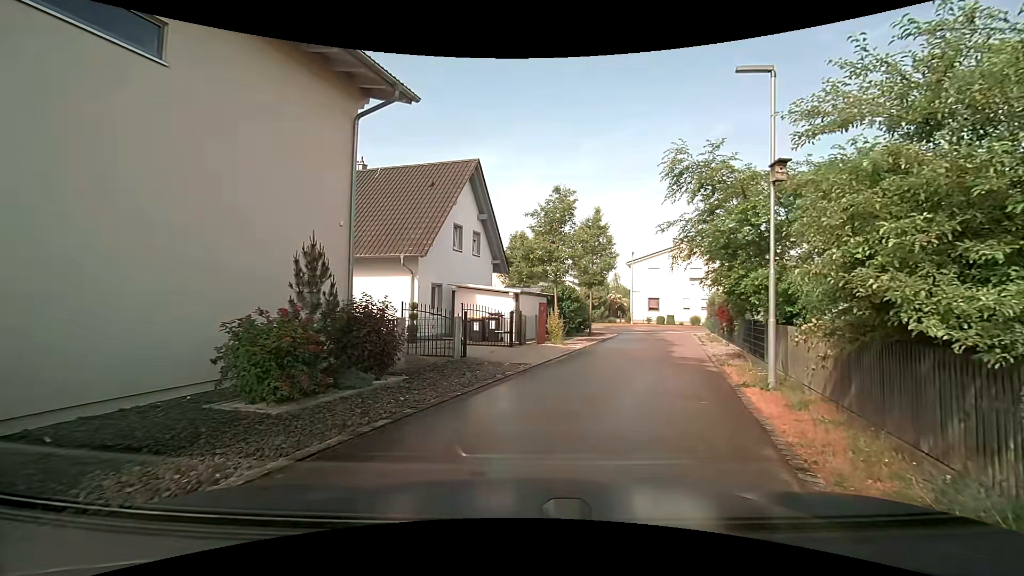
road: residential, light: Day
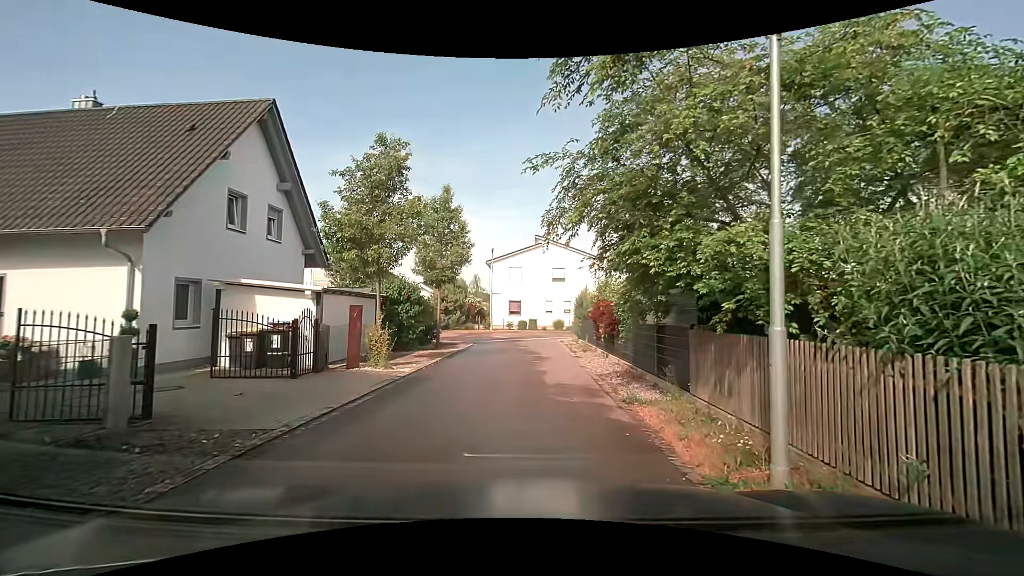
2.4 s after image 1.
(+1.0, +6.0) m; +15°
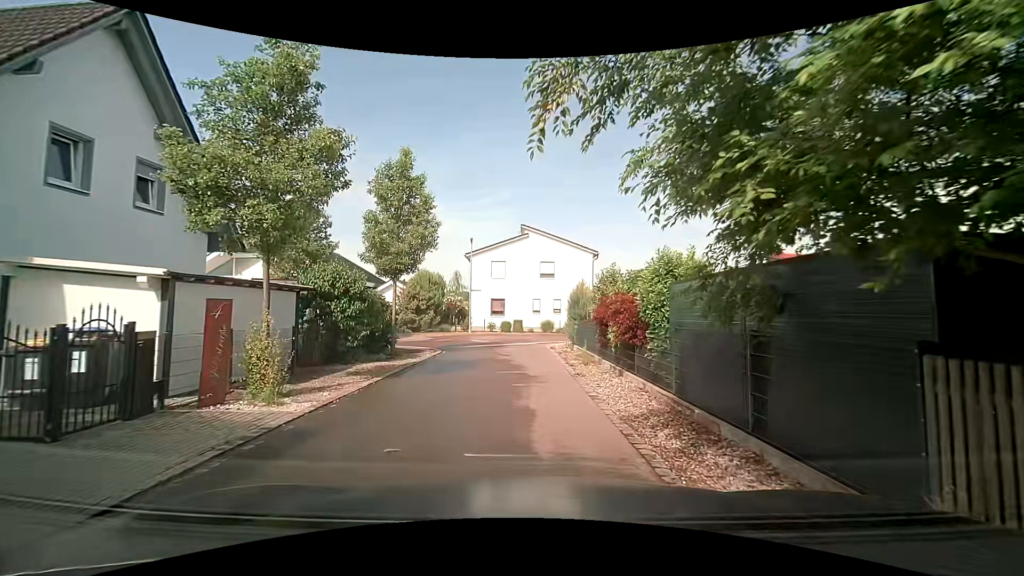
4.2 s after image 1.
(+0.3, +5.1) m; +3°
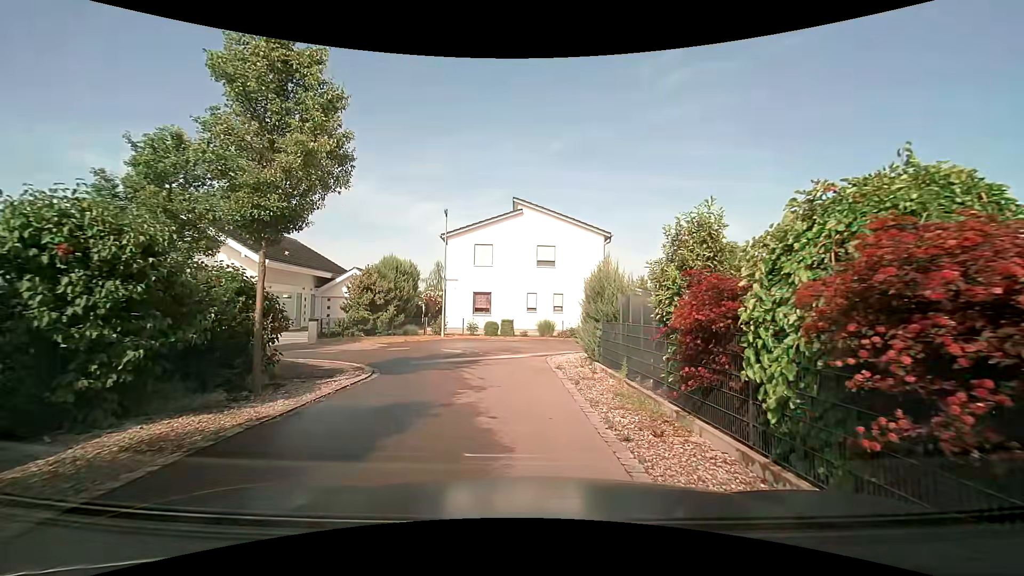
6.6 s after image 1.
(0.0, +8.2) m; +2°
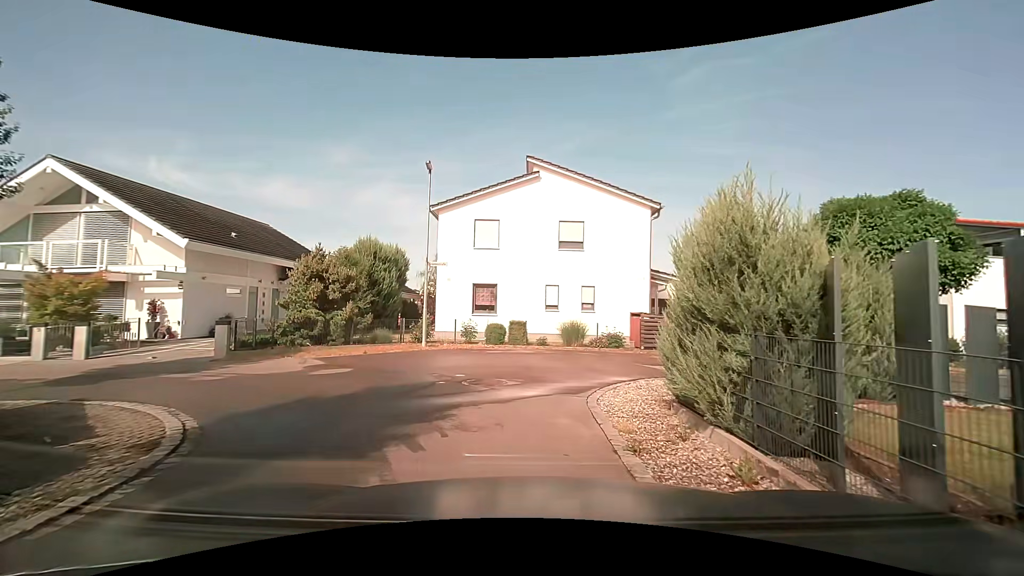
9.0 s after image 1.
(-0.2, +7.5) m; -3°
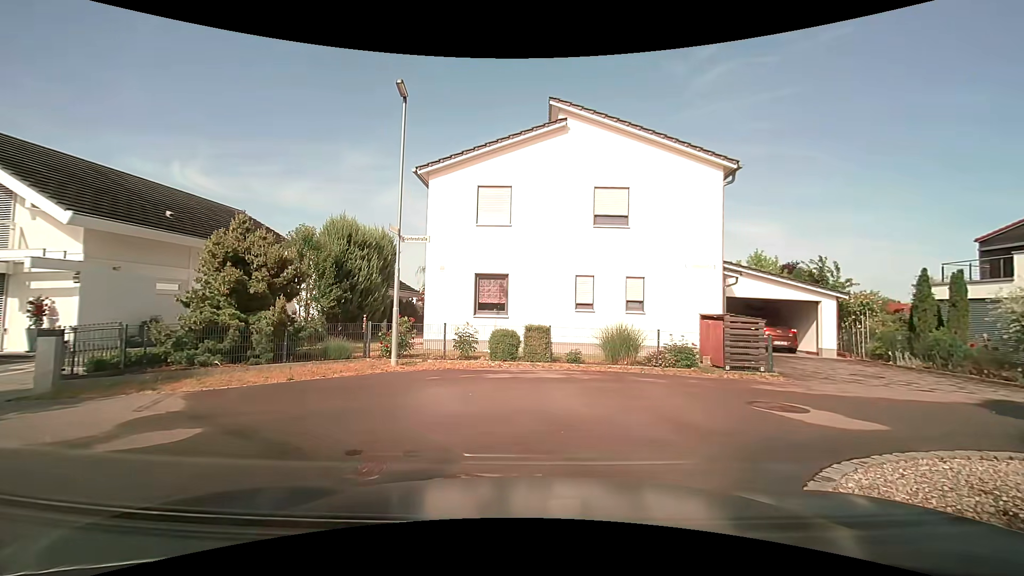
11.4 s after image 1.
(-0.2, +5.8) m; -2°
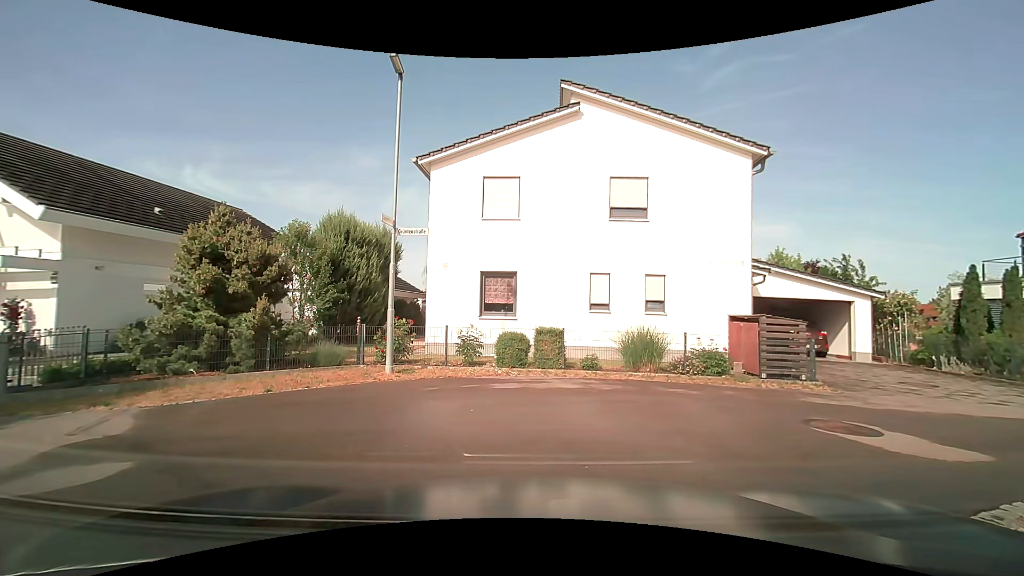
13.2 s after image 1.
(0.0, +1.2) m; 0°
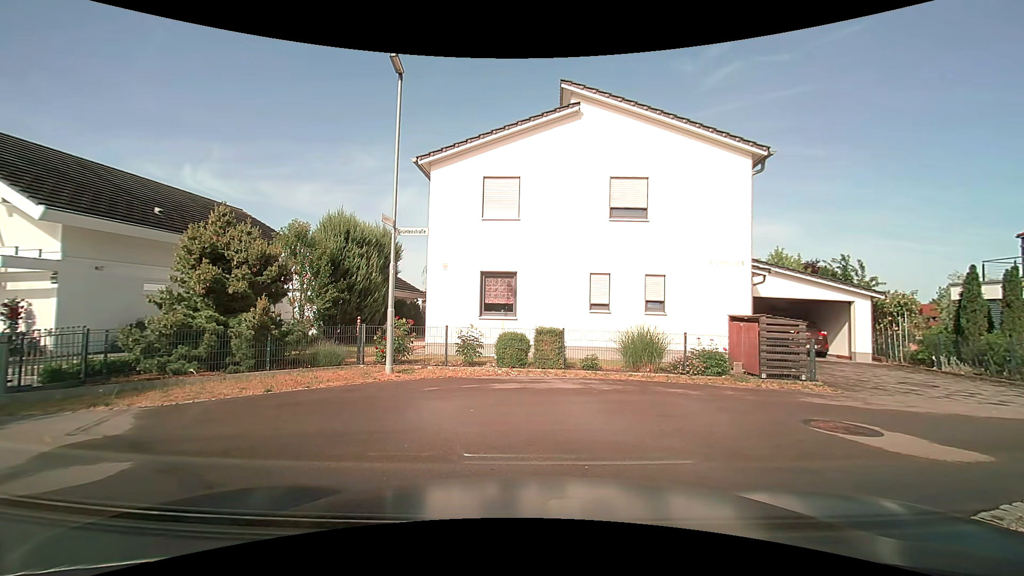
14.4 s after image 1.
(0.0, 0.0) m; 0°
